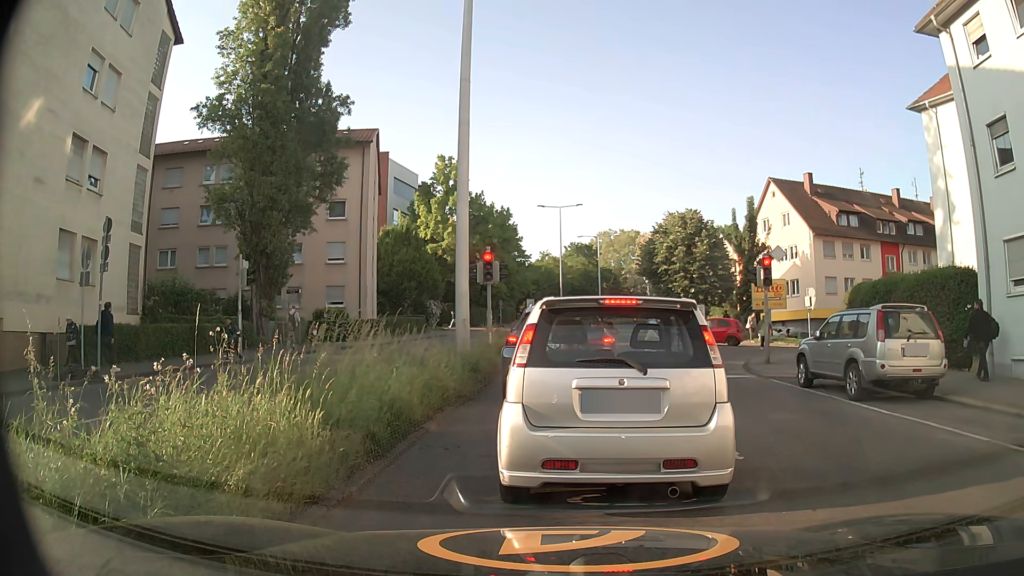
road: secondary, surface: asphalt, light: Day
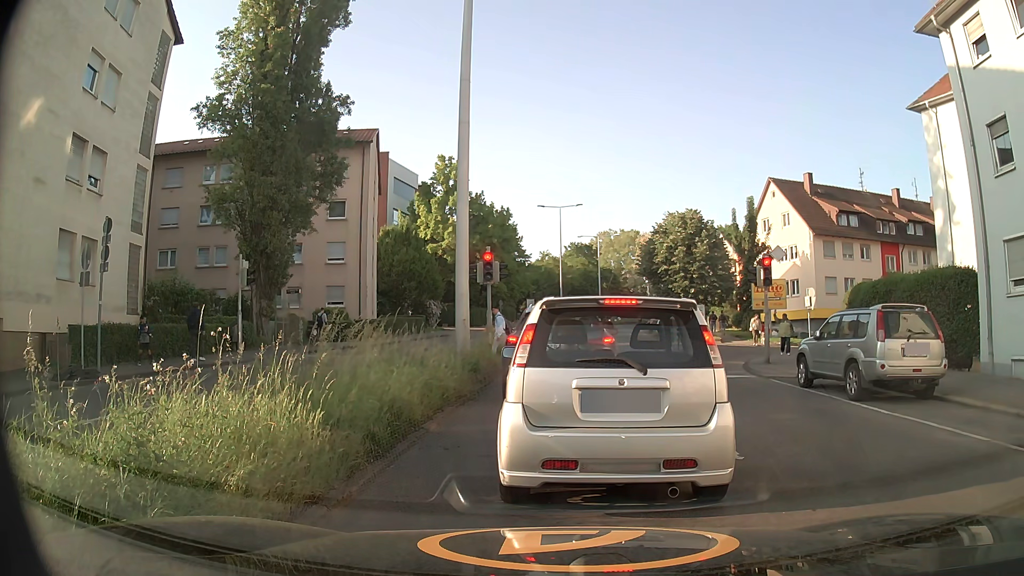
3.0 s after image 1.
(0.0, 0.0) m; 0°
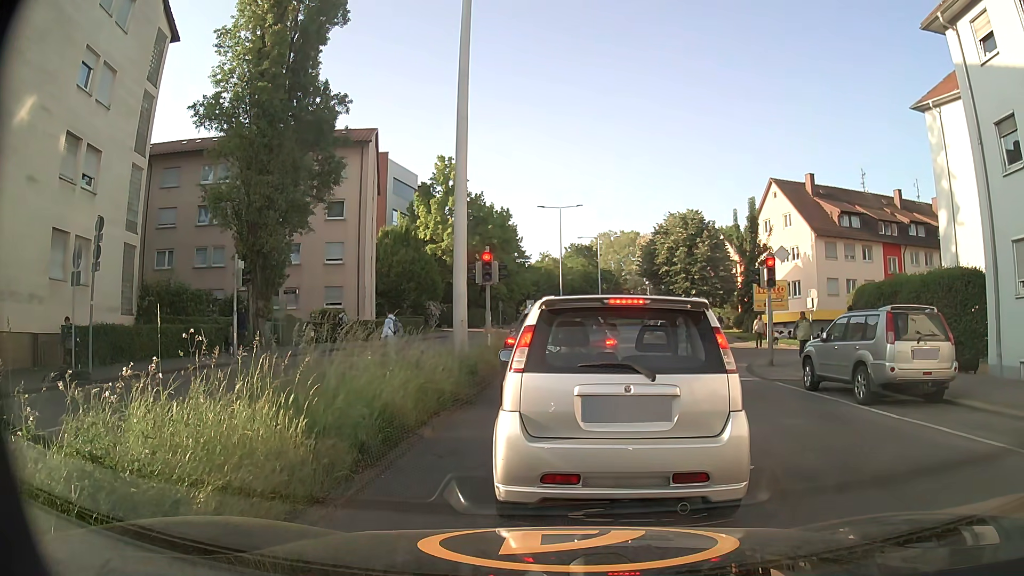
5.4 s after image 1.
(0.0, +0.3) m; 0°
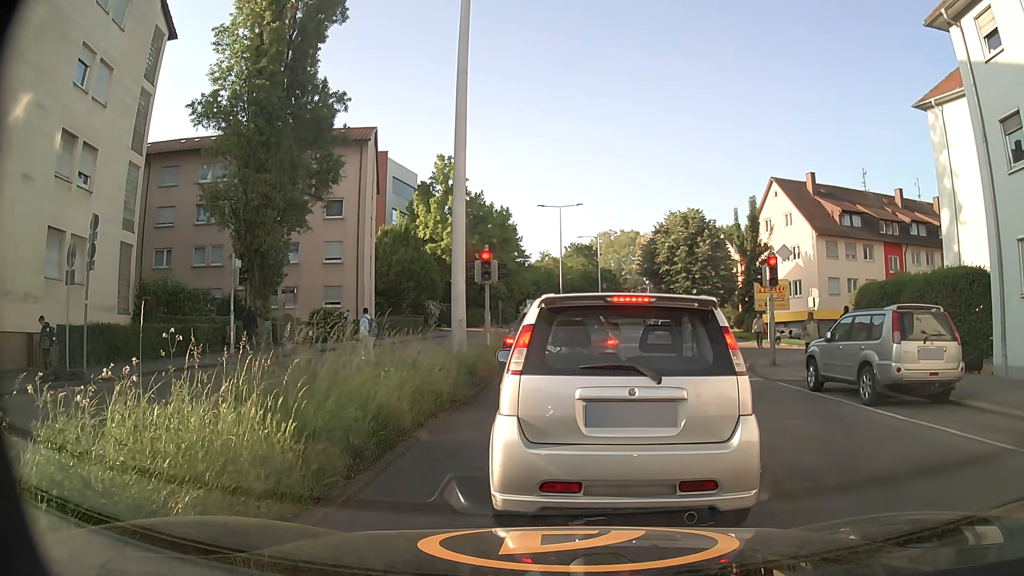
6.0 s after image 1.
(0.0, +0.2) m; 0°
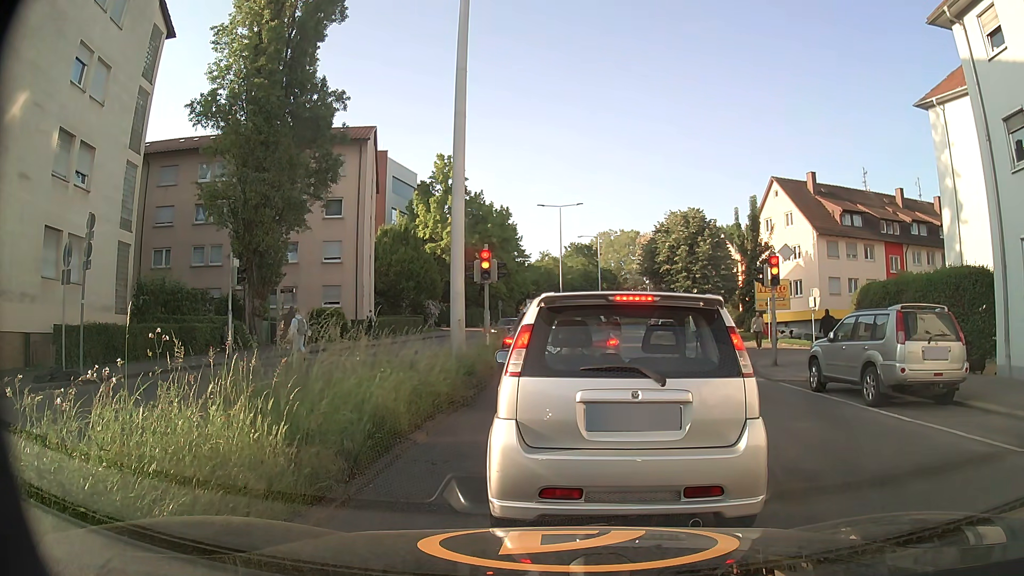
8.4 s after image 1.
(0.0, +0.2) m; 0°
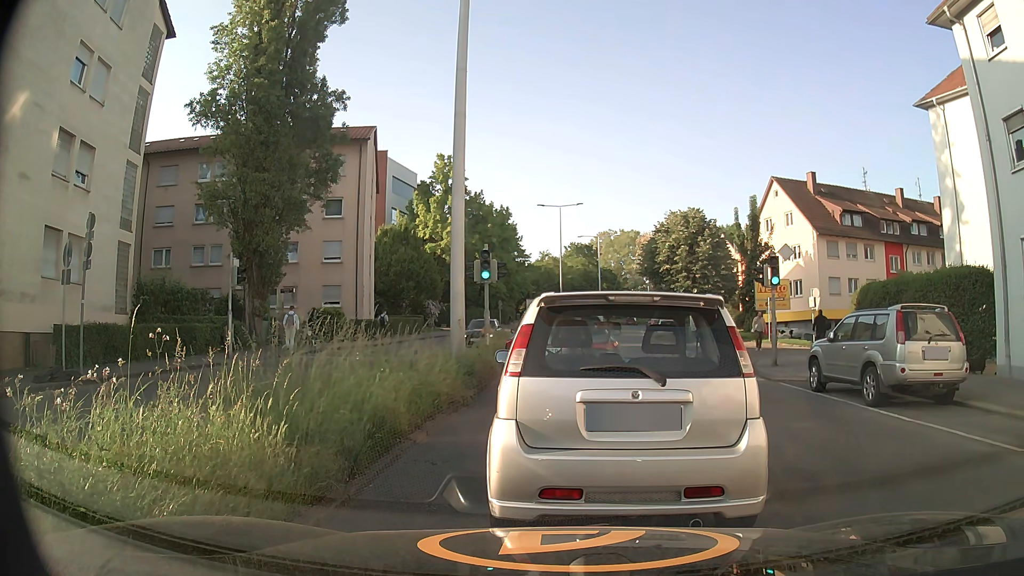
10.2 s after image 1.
(0.0, 0.0) m; 0°
(0, +10) (0, +20) (+1, +30) (+1, +40) (+1, +50) (+2, +60) (+3, +70) (+4, +80) (+5, +90) (+7, +100) m
